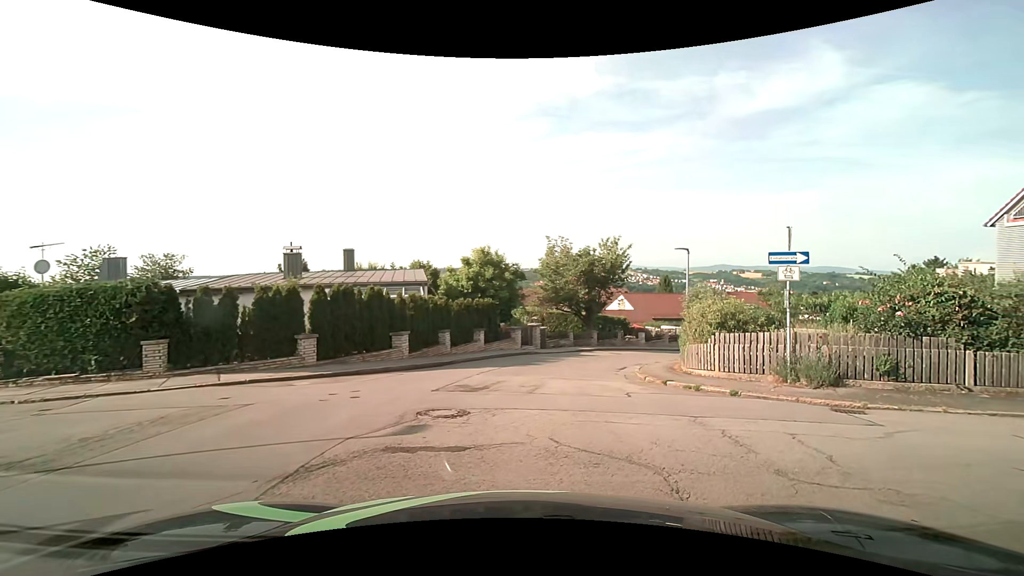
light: Day
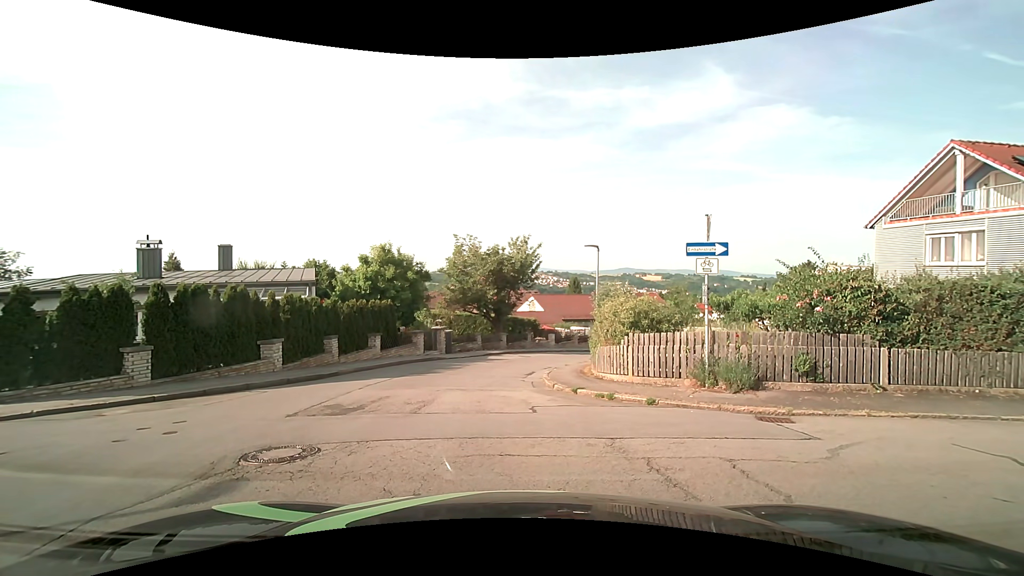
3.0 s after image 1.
(+0.2, +1.8) m; +10°
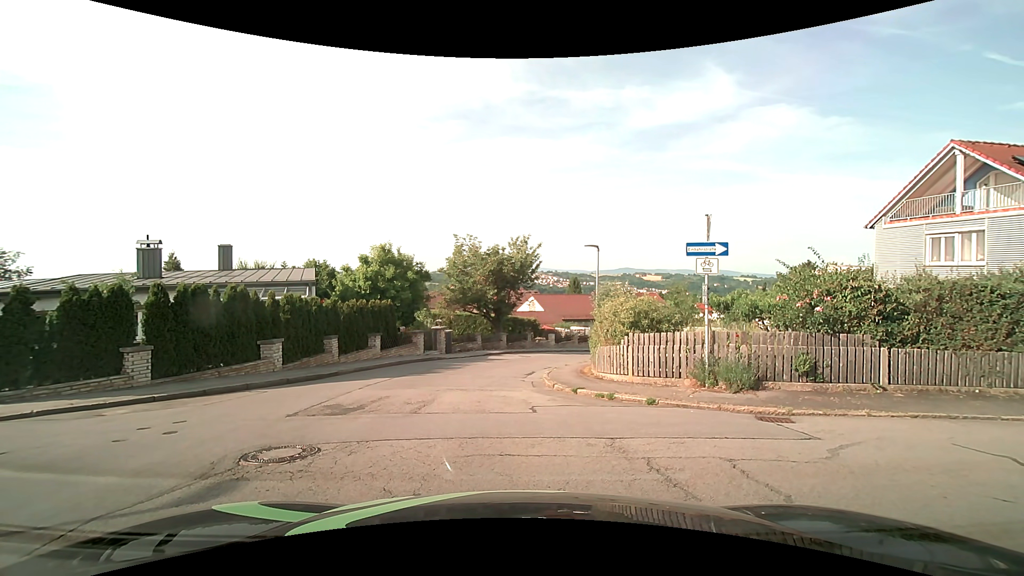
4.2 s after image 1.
(0.0, 0.0) m; 0°
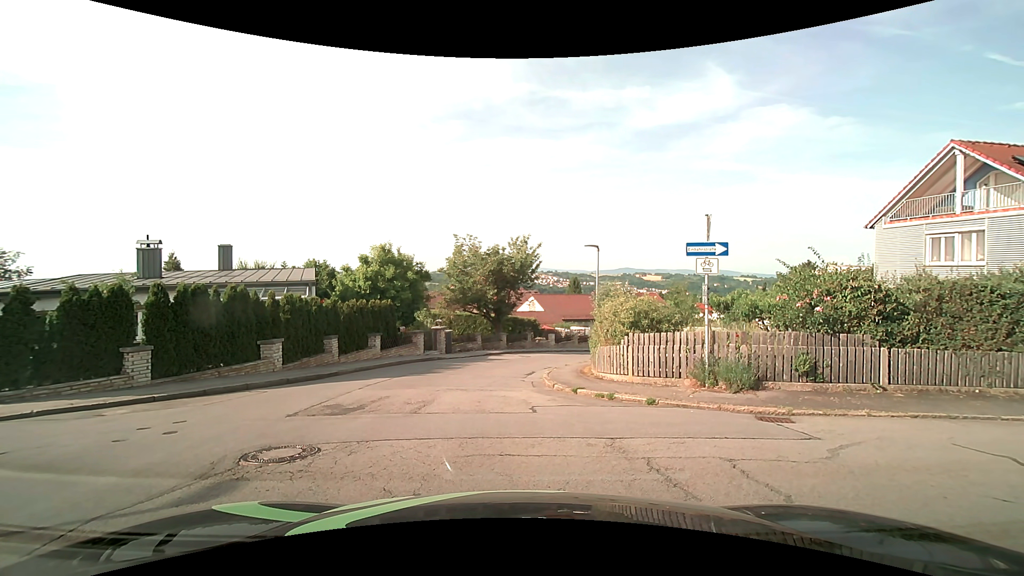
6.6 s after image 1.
(0.0, 0.0) m; 0°
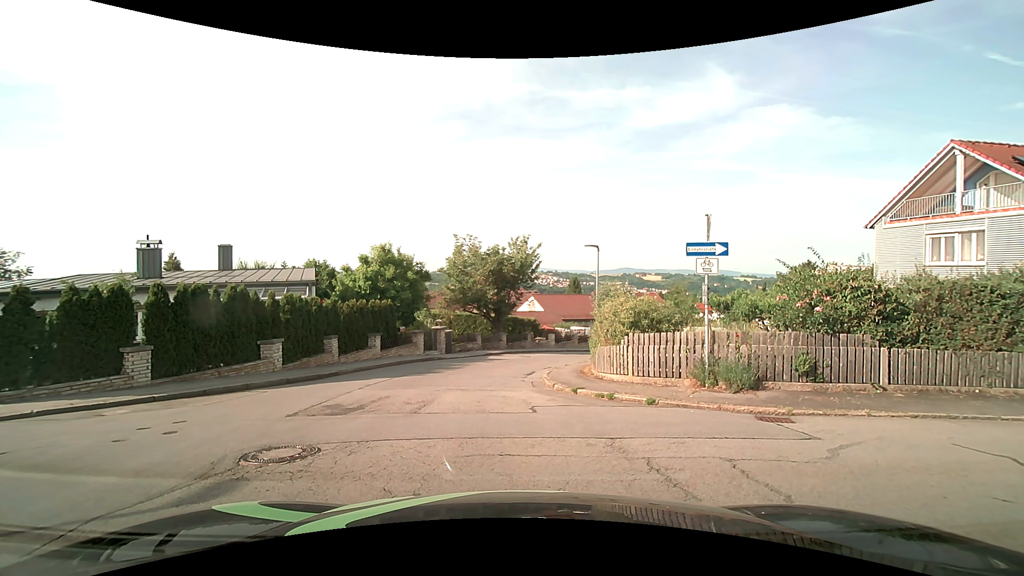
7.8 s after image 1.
(0.0, 0.0) m; 0°
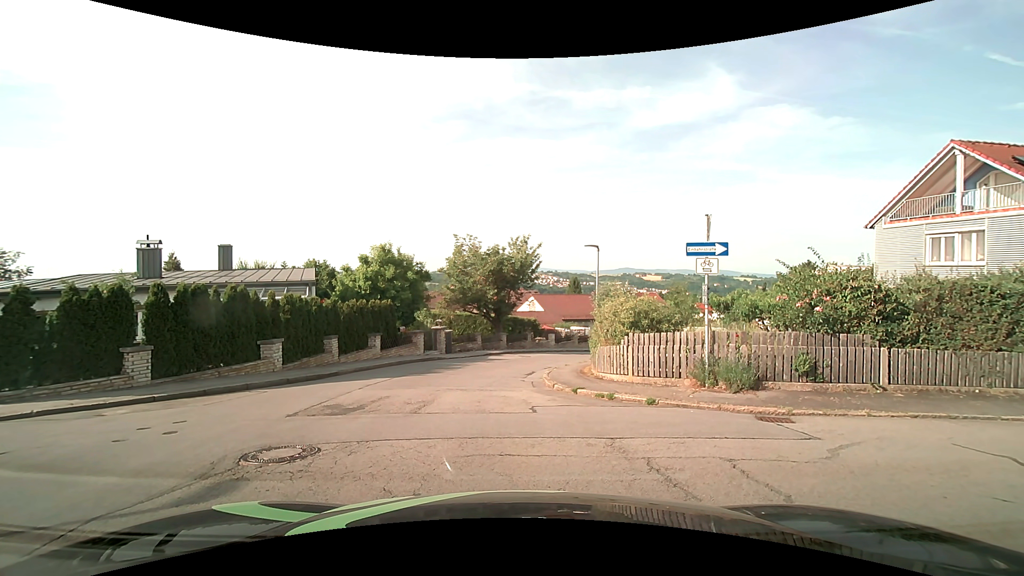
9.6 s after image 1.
(0.0, 0.0) m; 0°
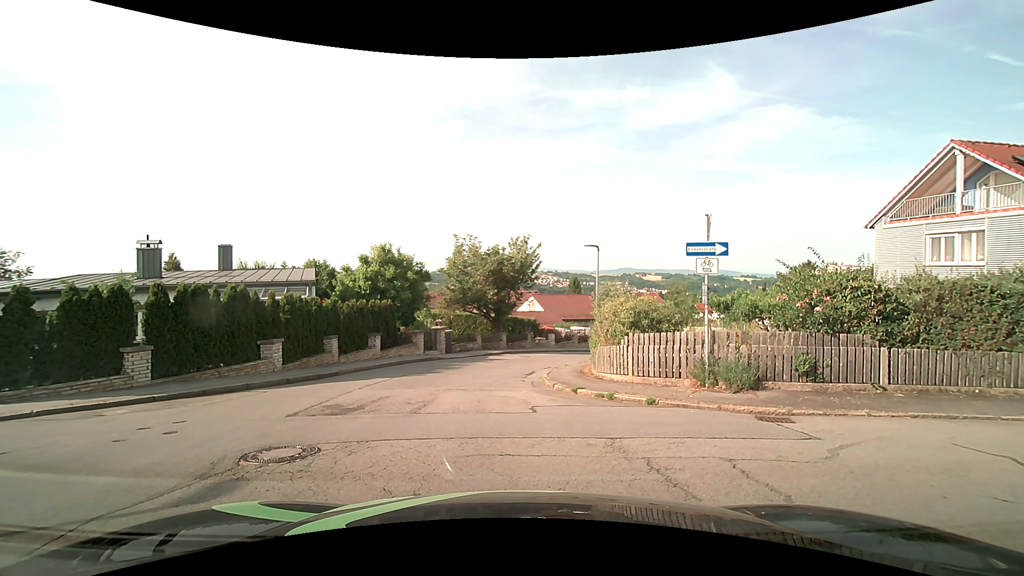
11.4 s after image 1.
(0.0, 0.0) m; 0°
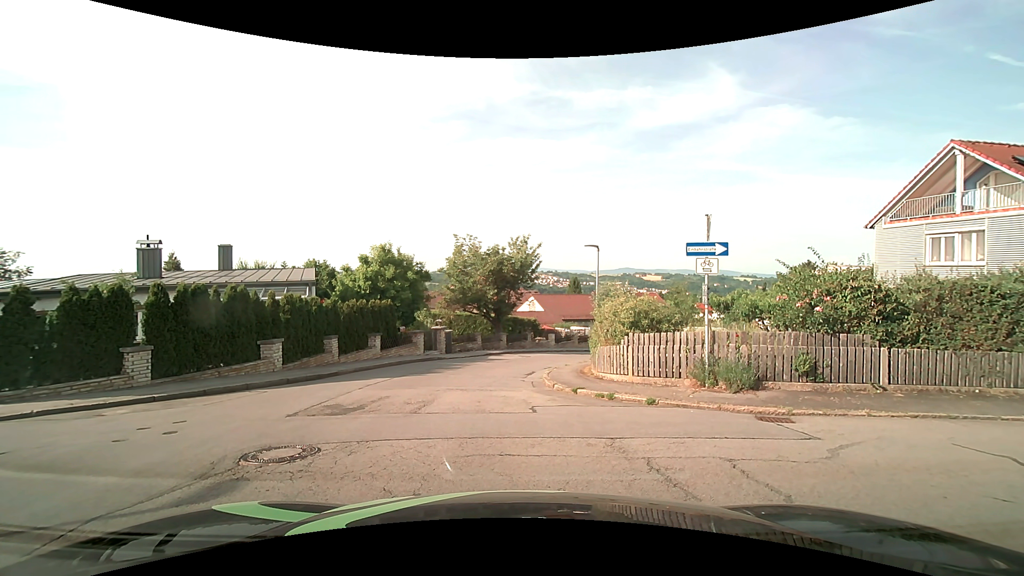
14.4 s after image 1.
(0.0, 0.0) m; 0°
